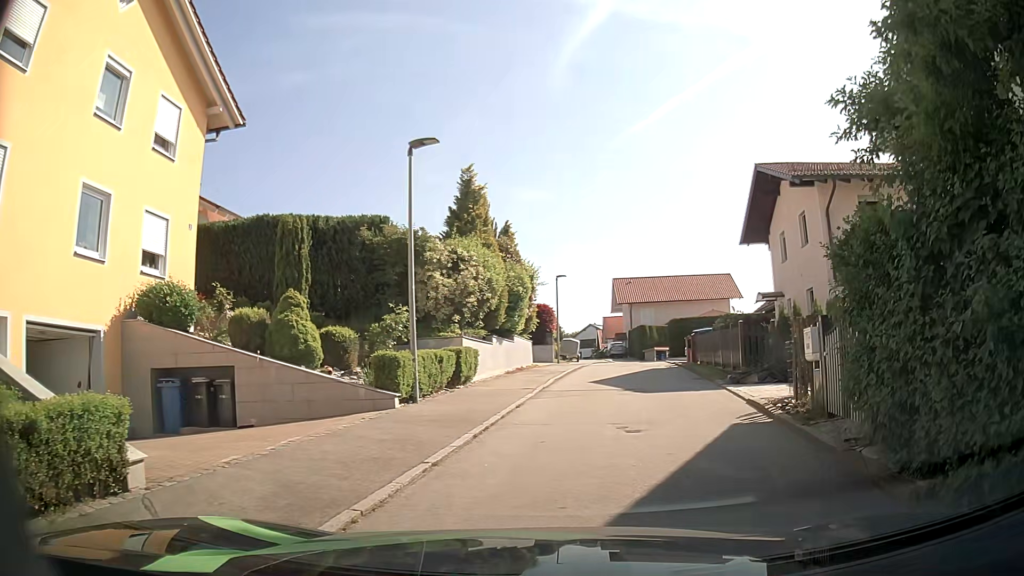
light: Day
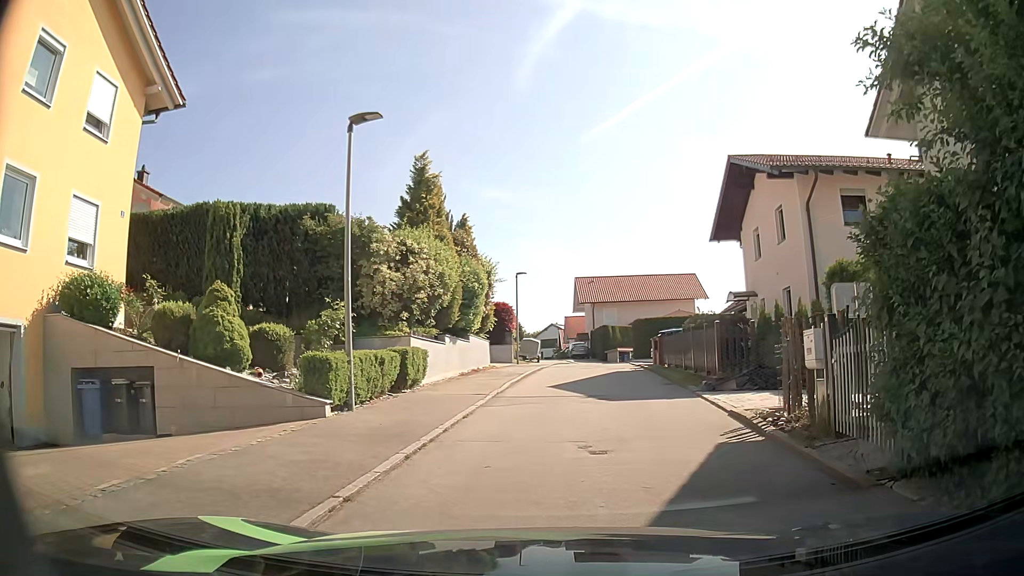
(+0.1, +1.5) m; +4°
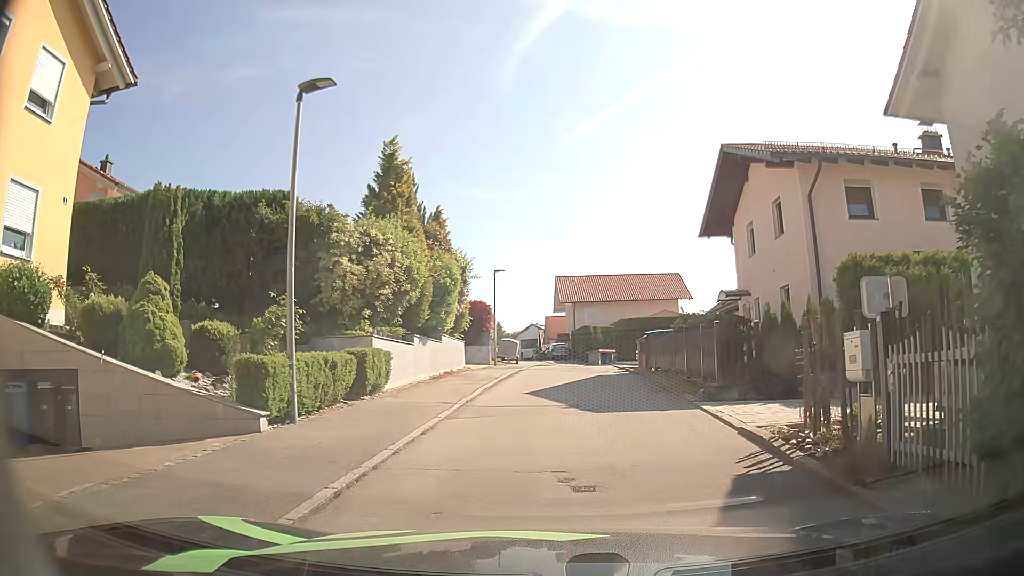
(0.0, +1.7) m; 0°
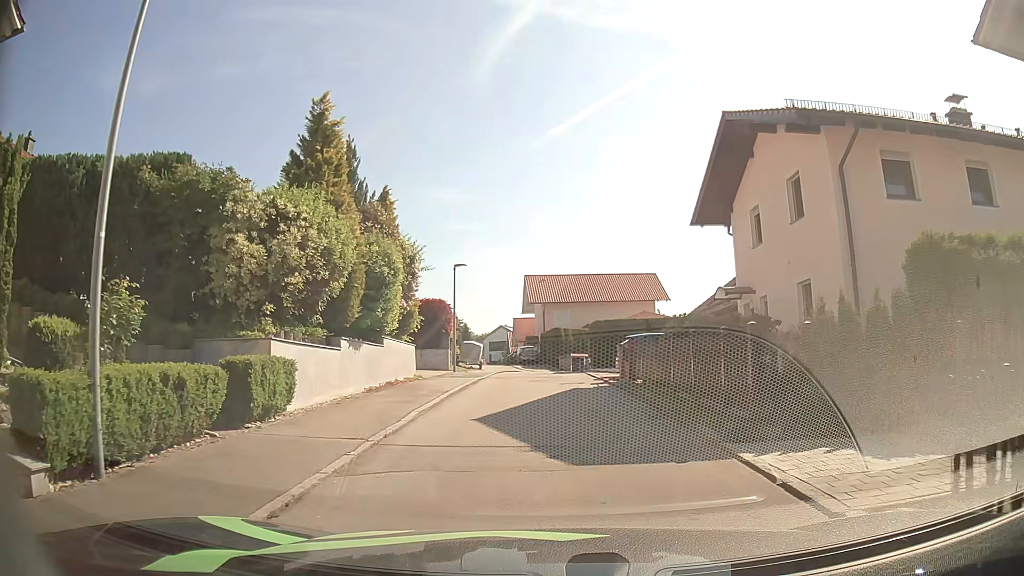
(+0.2, +4.1) m; +4°
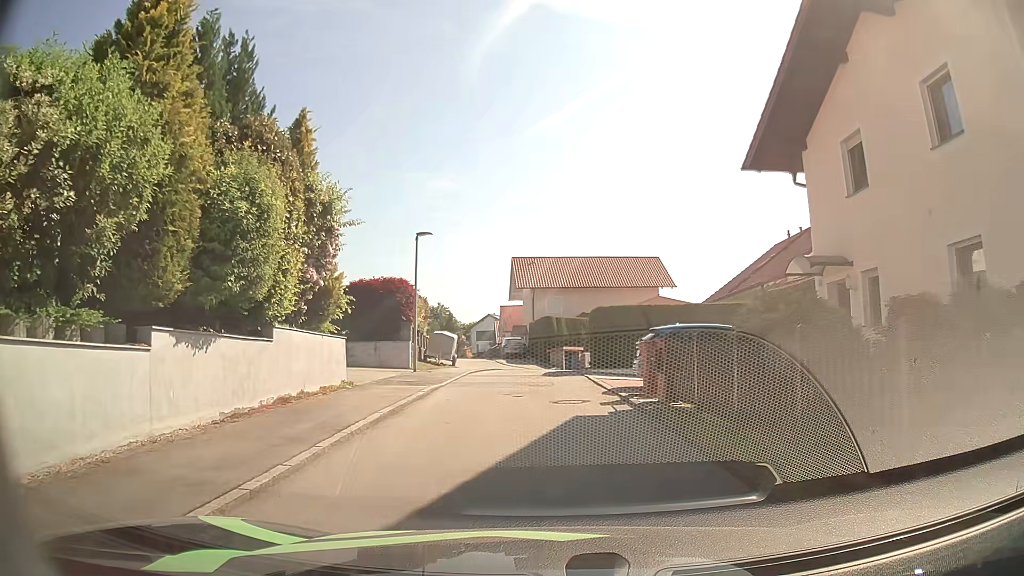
(0.0, +7.3) m; +2°
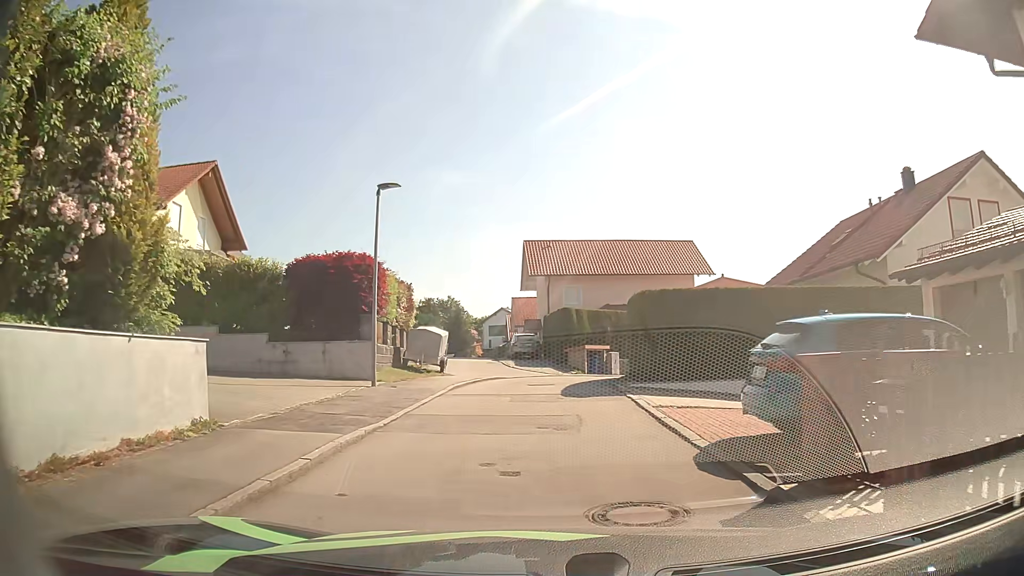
(-0.3, +8.0) m; -3°
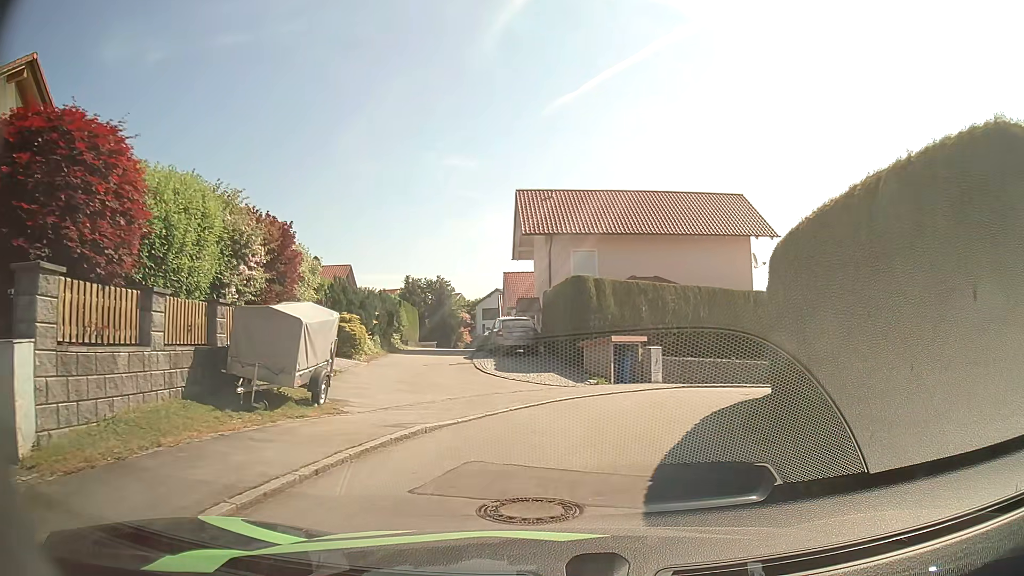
(-0.2, +13.6) m; 0°
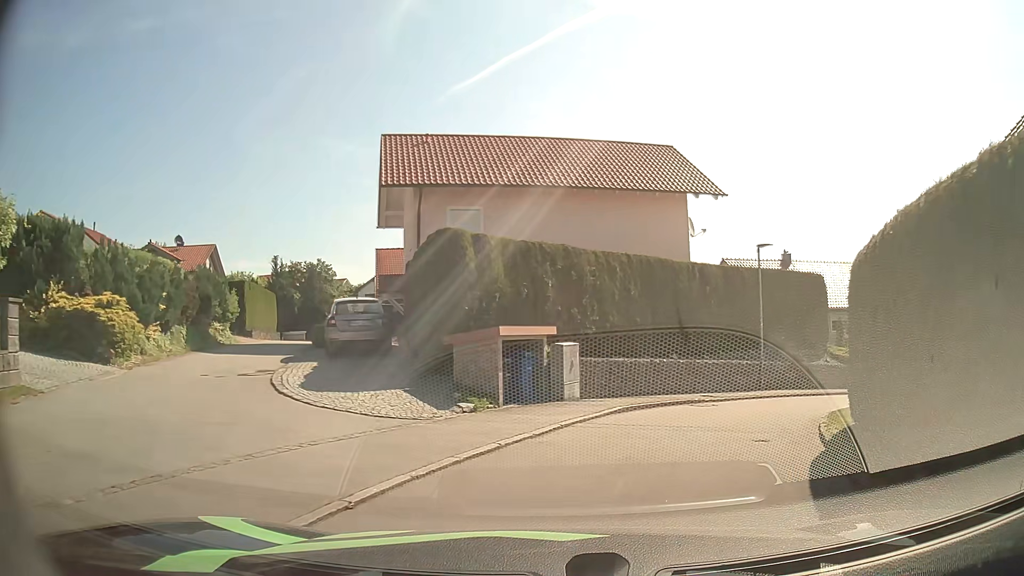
(+0.5, +8.6) m; +10°
